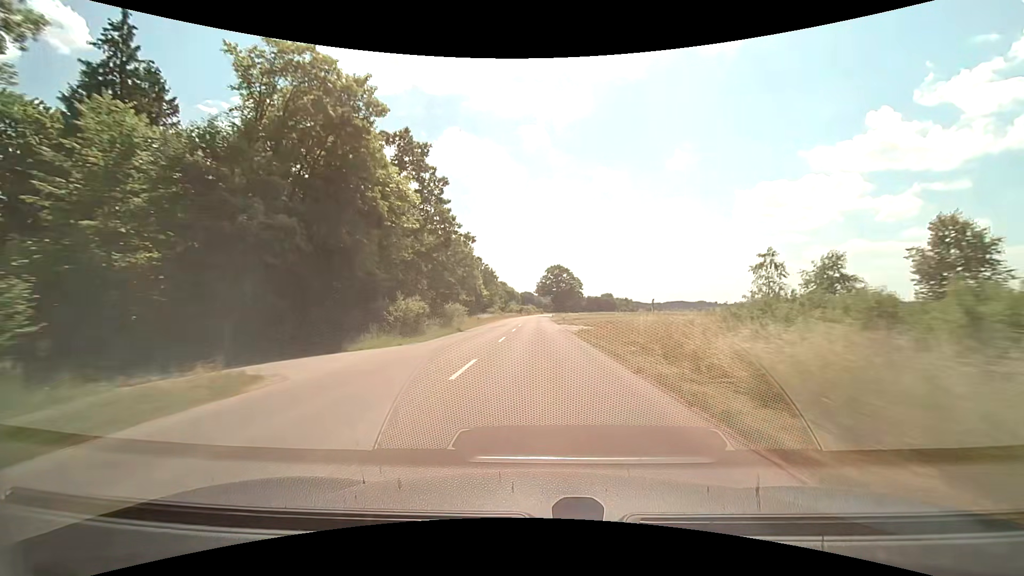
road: tertiary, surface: asphalt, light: Day
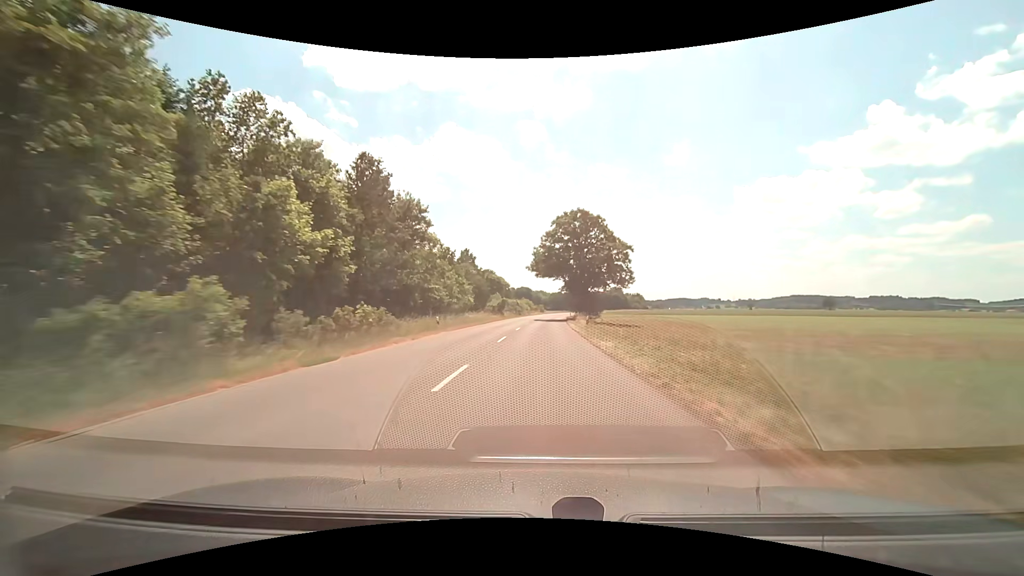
(-0.3, +73.1) m; 0°
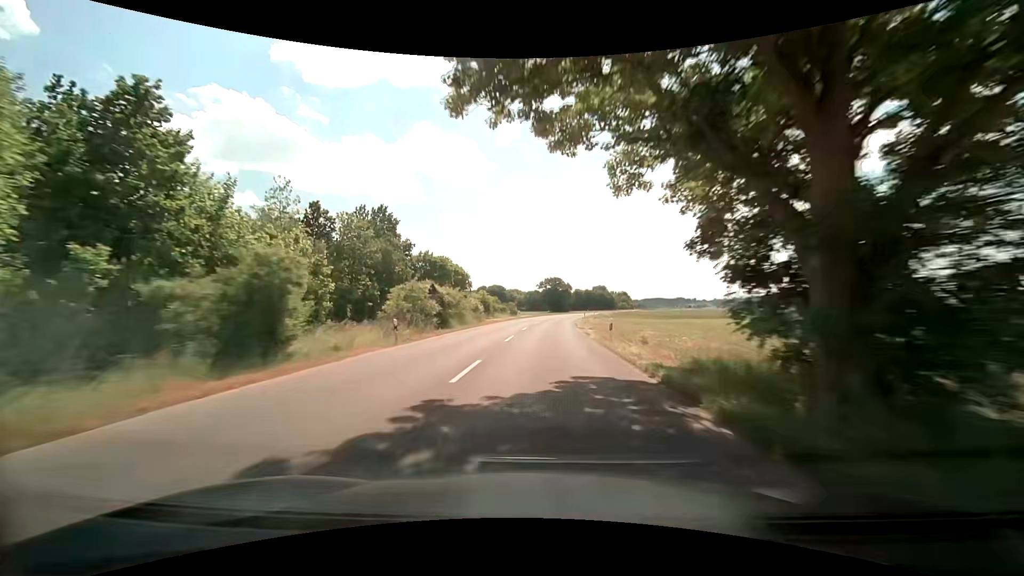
(+1.1, +58.8) m; +3°
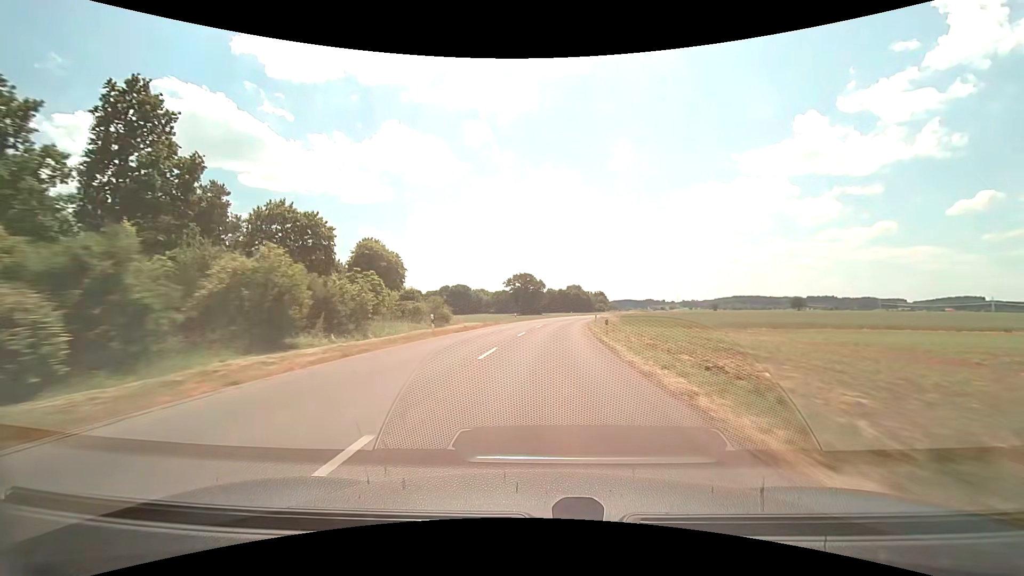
(+1.3, +44.0) m; +3°
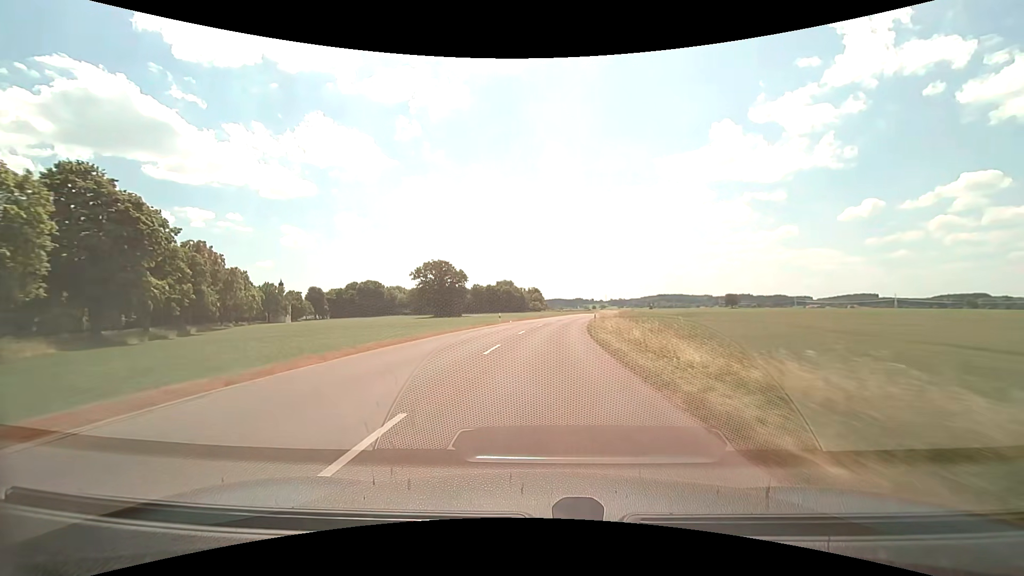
(+3.9, +58.3) m; +8°
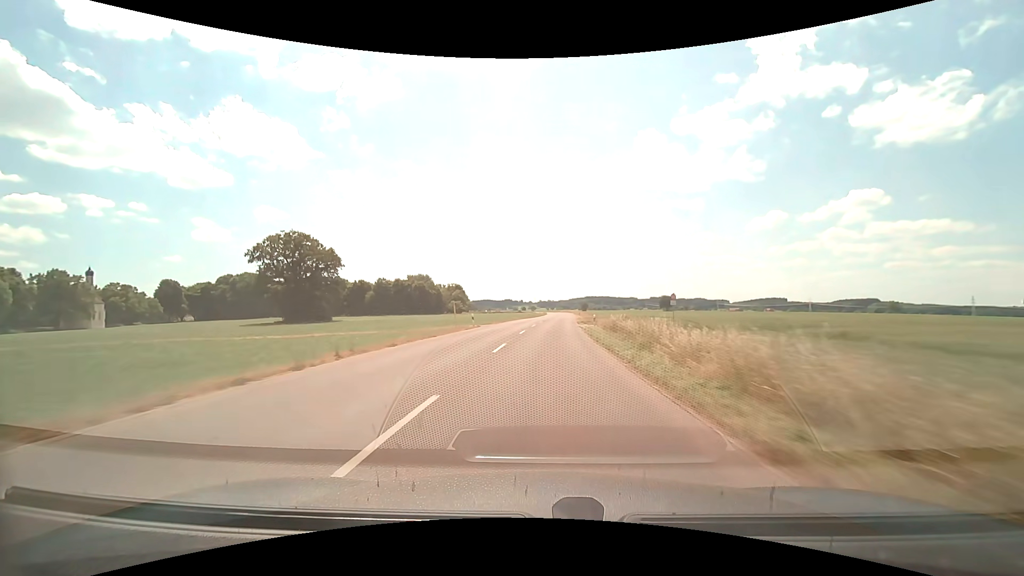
(+4.0, +58.3) m; +8°
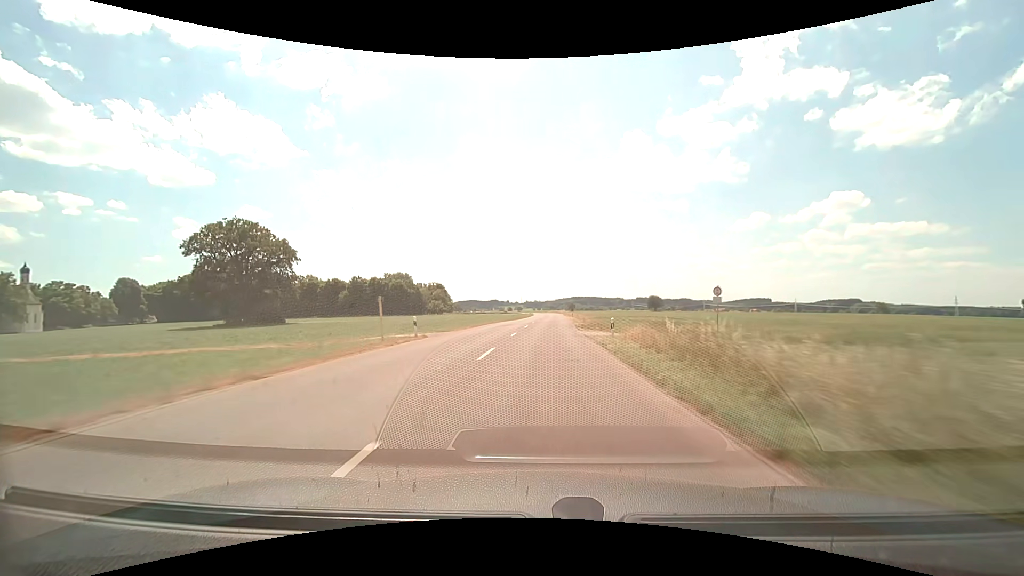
(+0.2, +14.6) m; +2°
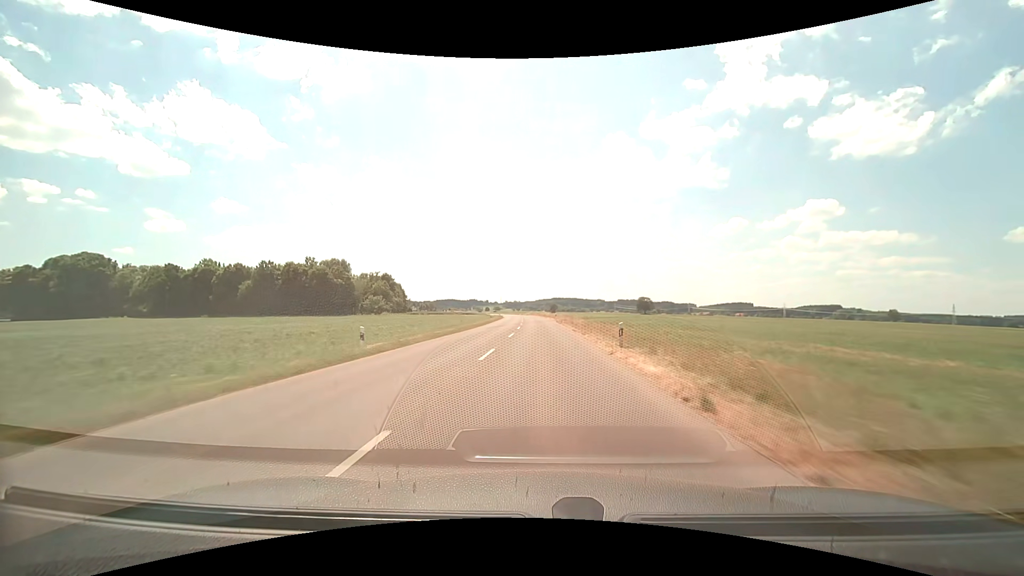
(+1.7, +58.9) m; +2°
(0, +10) (0, +20) (0, +30) (0, +40) (0, +50) (0, +60) (0, +70) (0, +80) (-1, +90) (-1, +100) m
